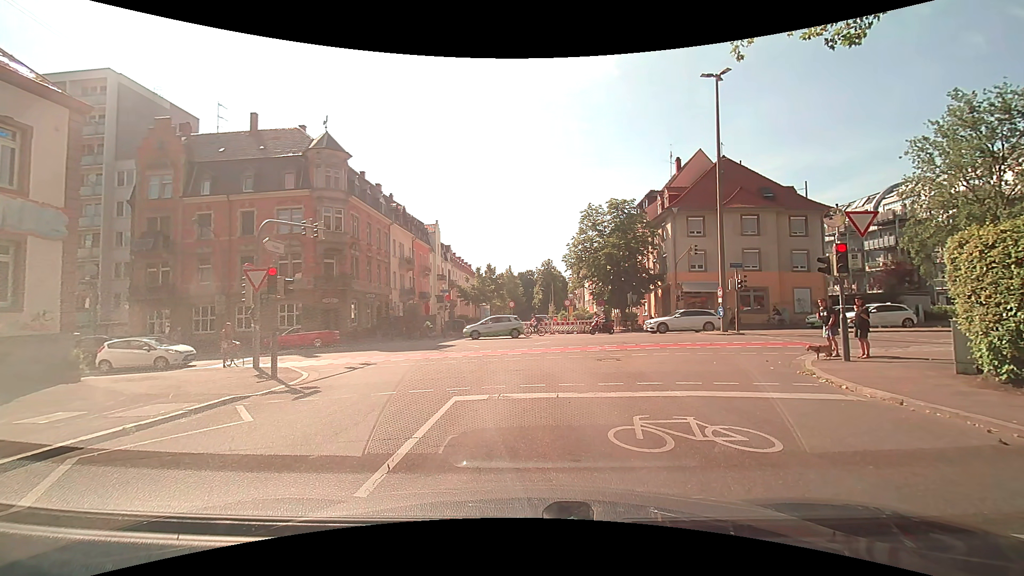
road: residential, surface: asphalt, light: Day
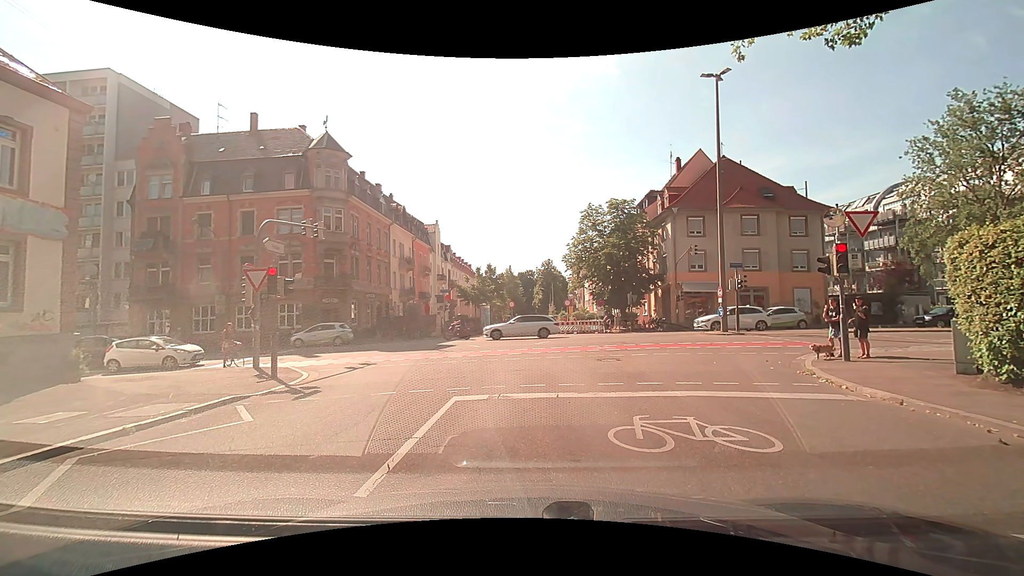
(0.0, 0.0) m; 0°
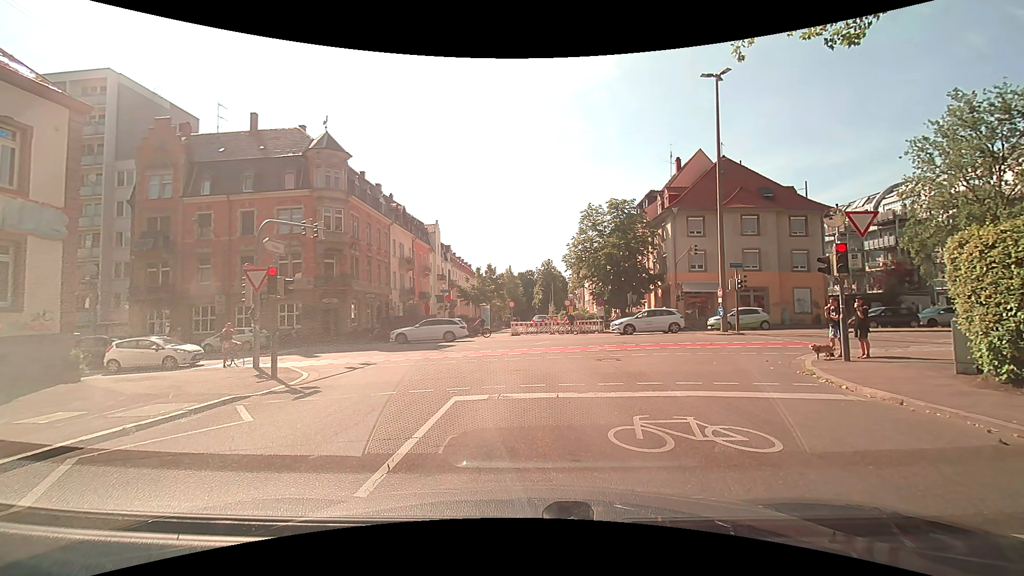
(0.0, 0.0) m; 0°
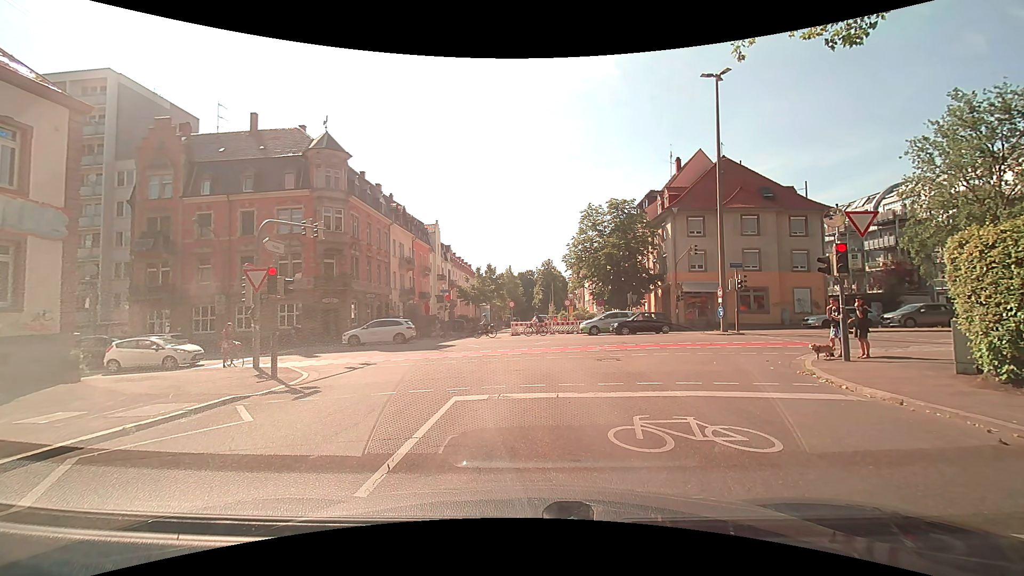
(0.0, 0.0) m; 0°
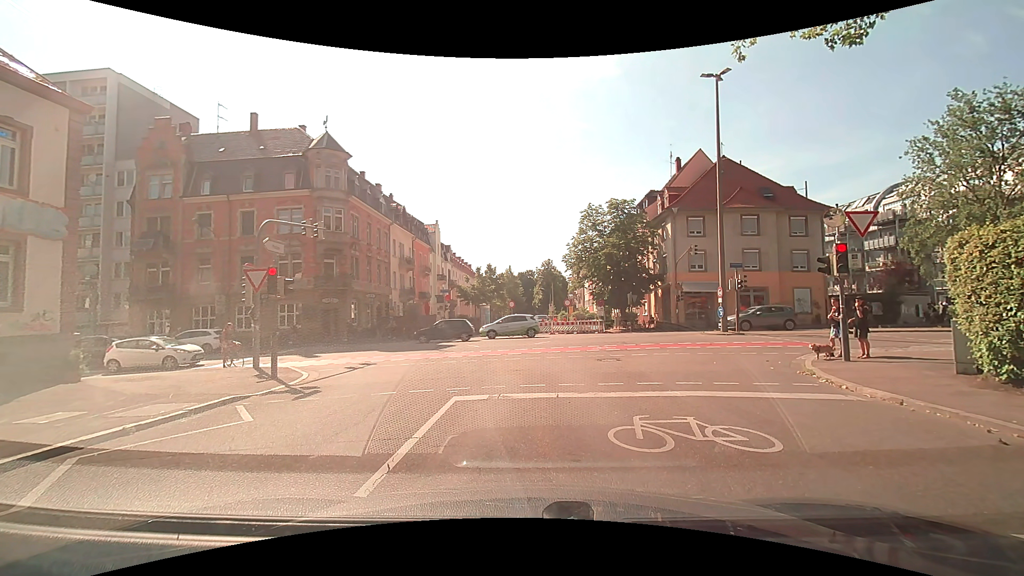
(0.0, 0.0) m; 0°
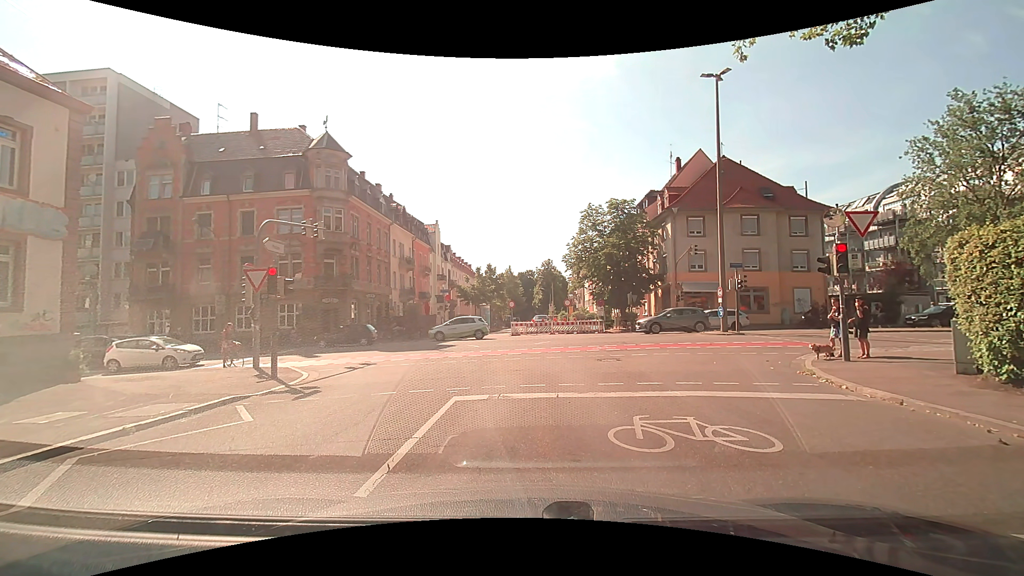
(0.0, 0.0) m; 0°
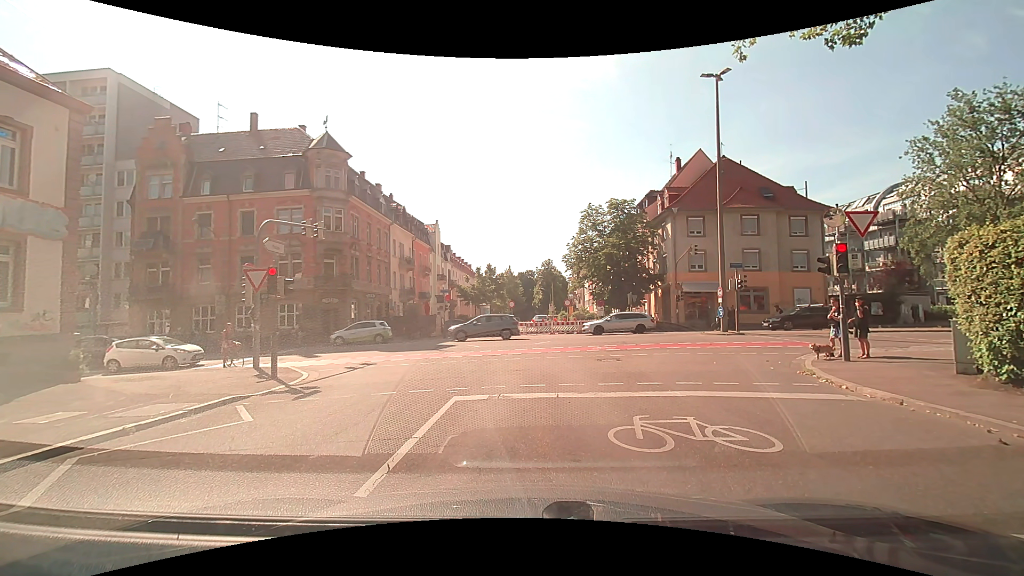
(0.0, 0.0) m; 0°
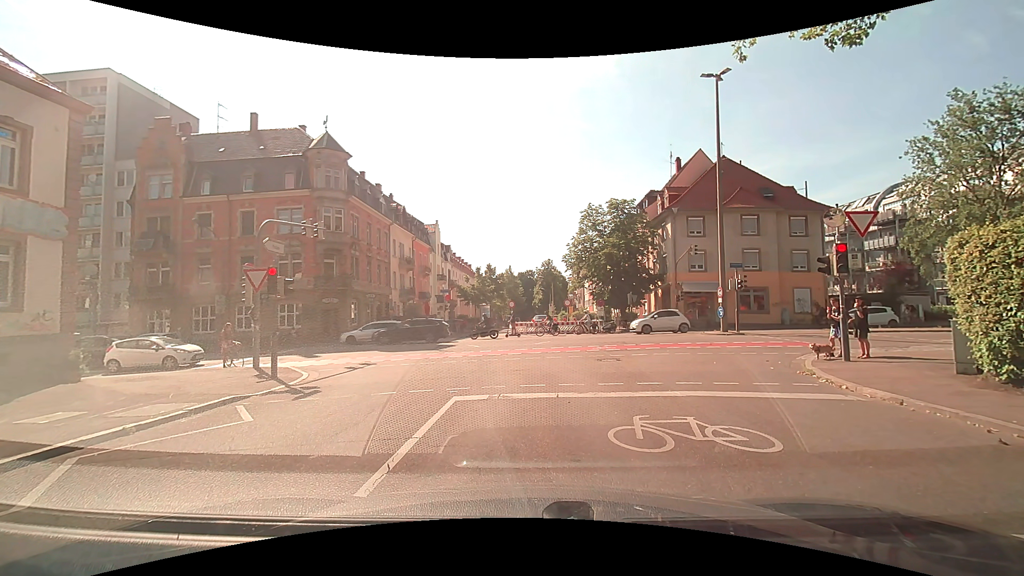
(0.0, 0.0) m; 0°
